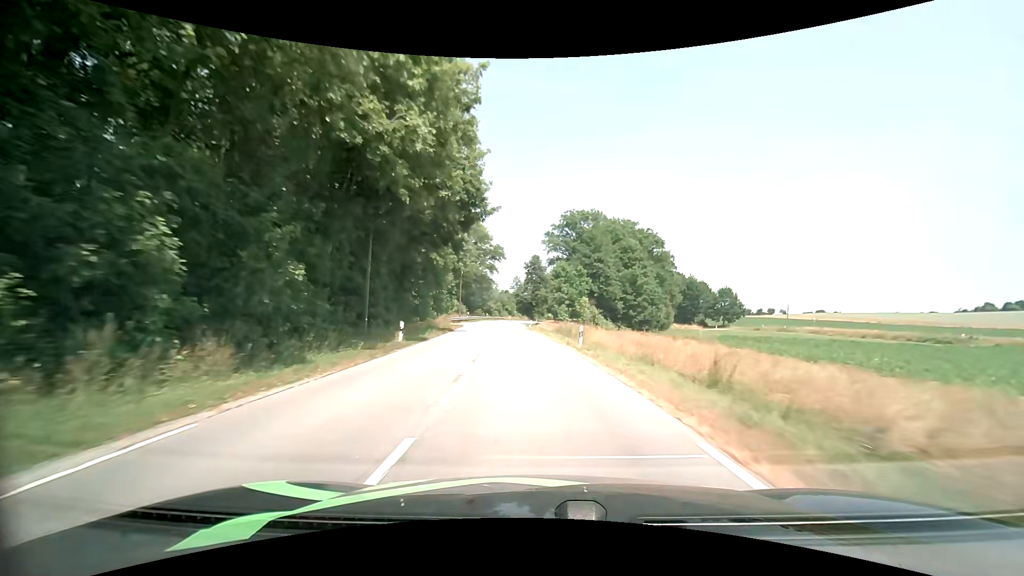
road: secondary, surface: asphalt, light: Day
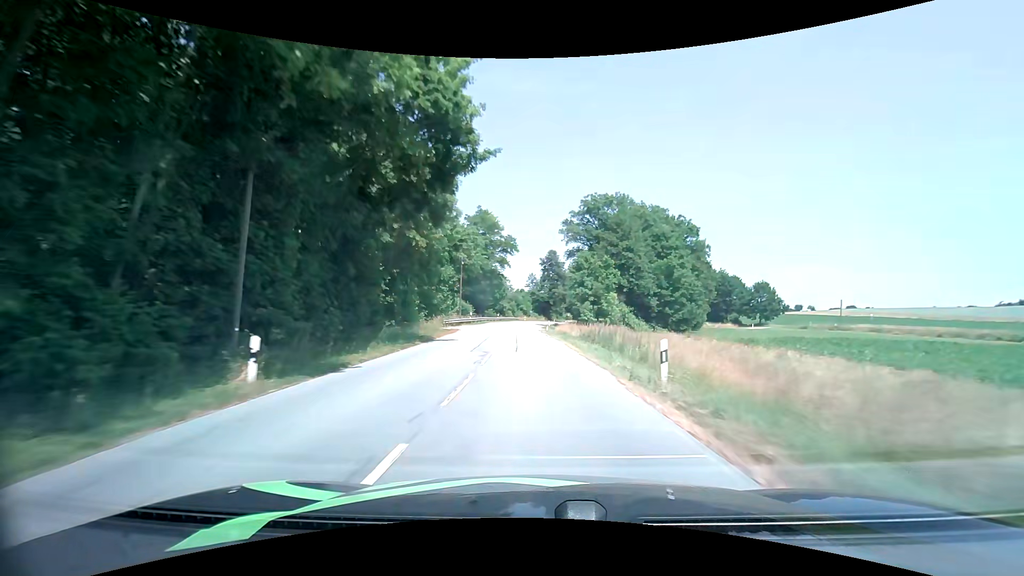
(-0.1, +12.2) m; -2°
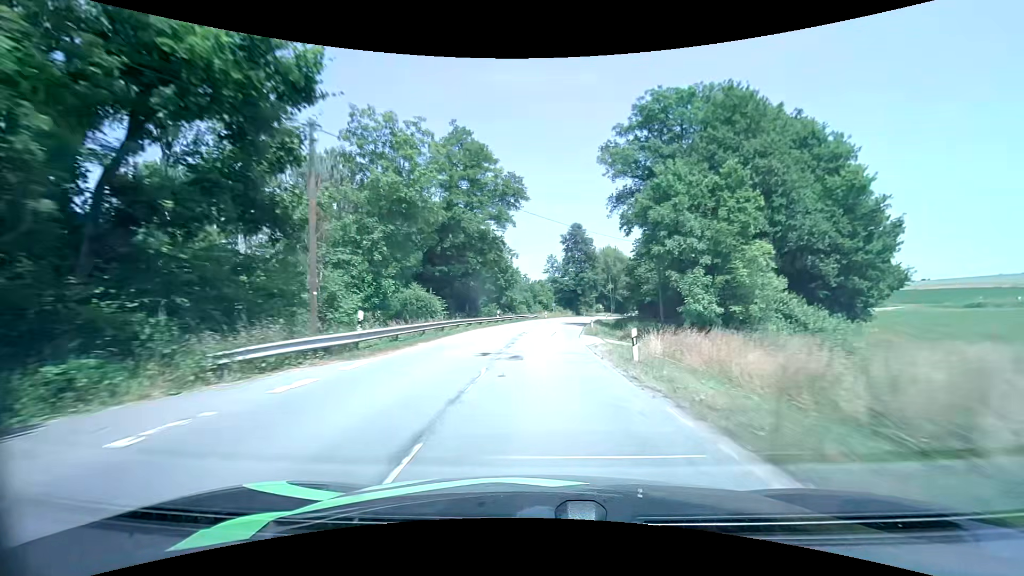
(-1.2, +37.0) m; -2°
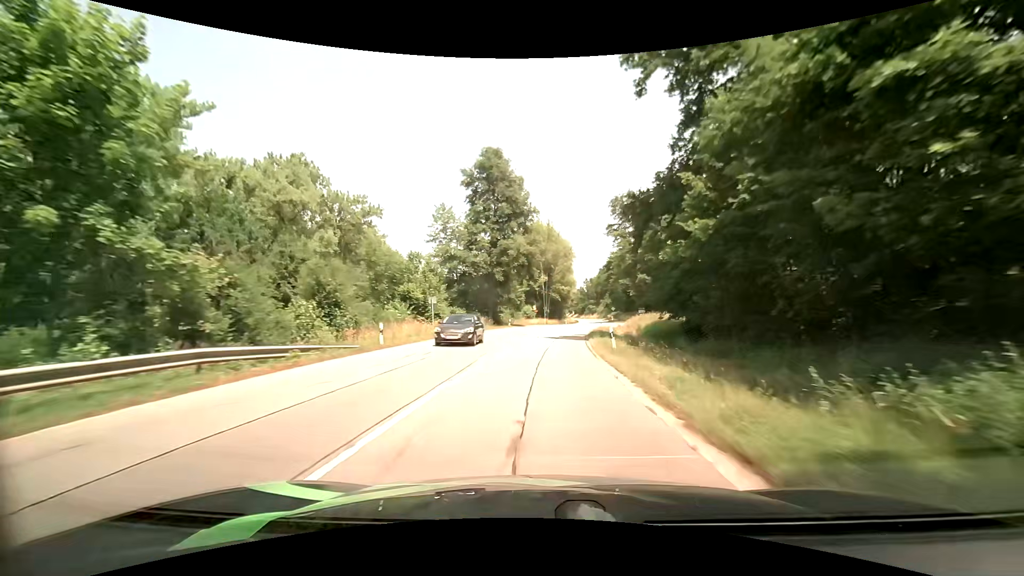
(+3.9, +59.4) m; +9°
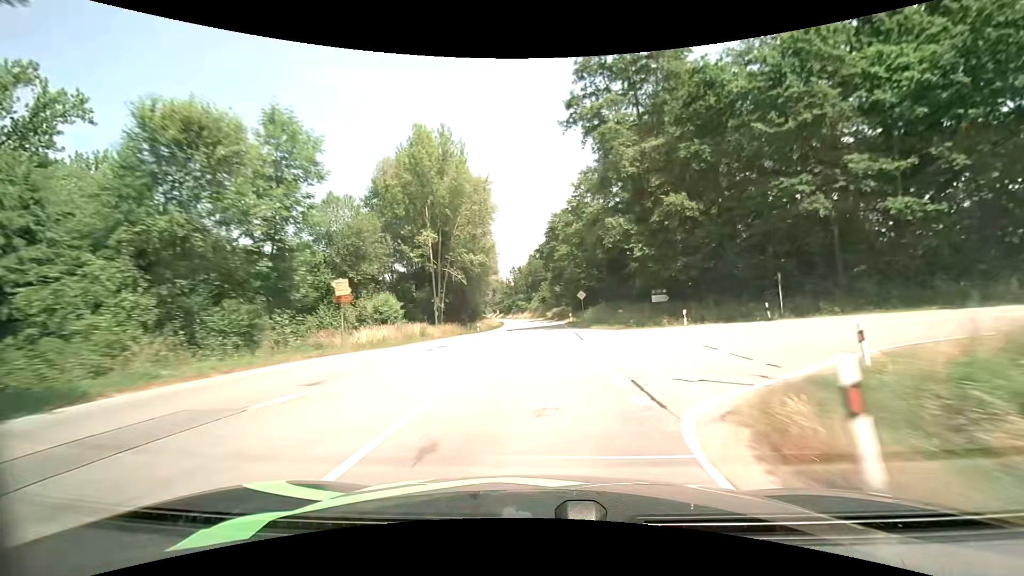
(+4.9, +59.2) m; +9°
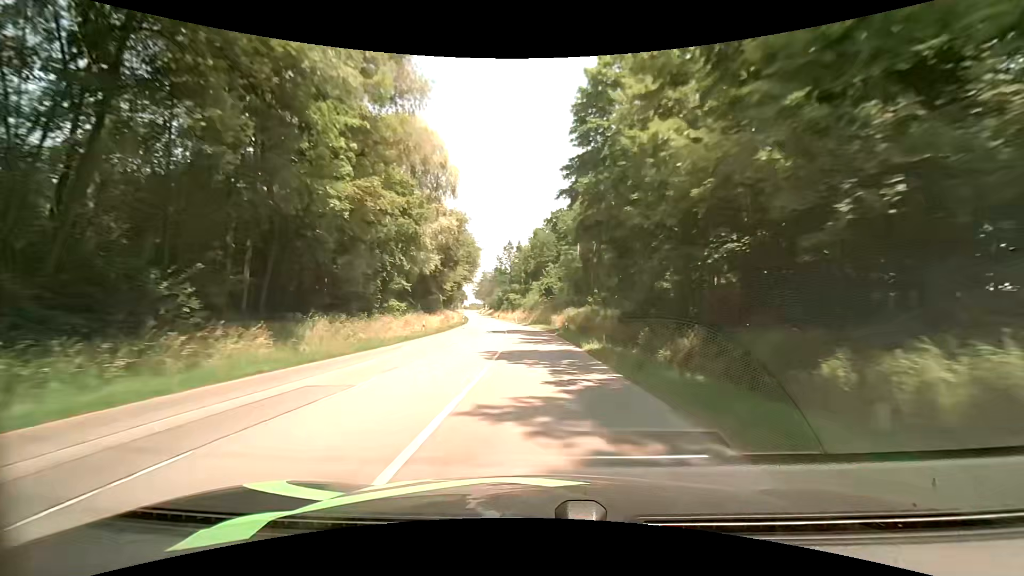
(+0.4, +62.8) m; -1°
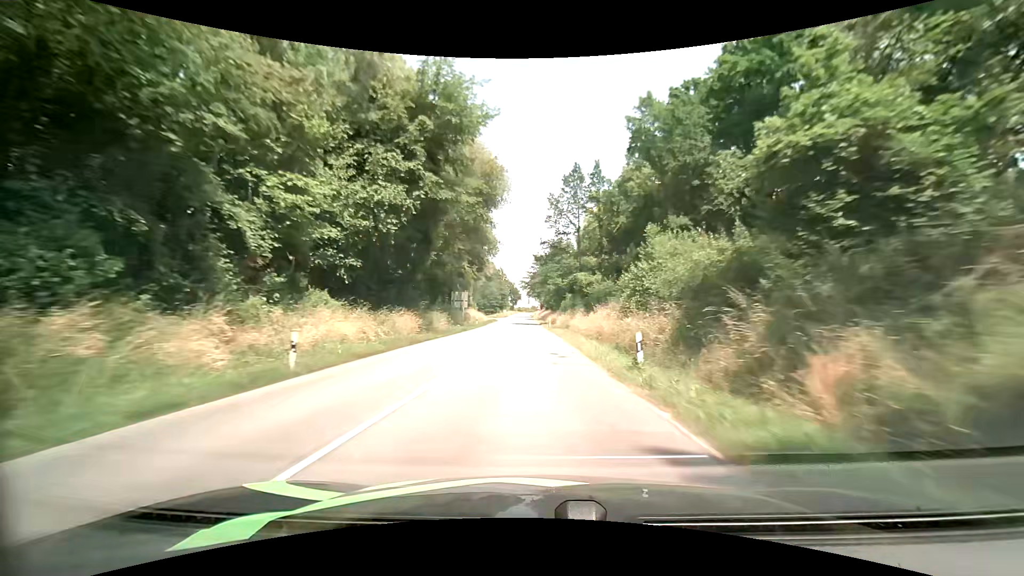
(-3.7, +66.1) m; -7°
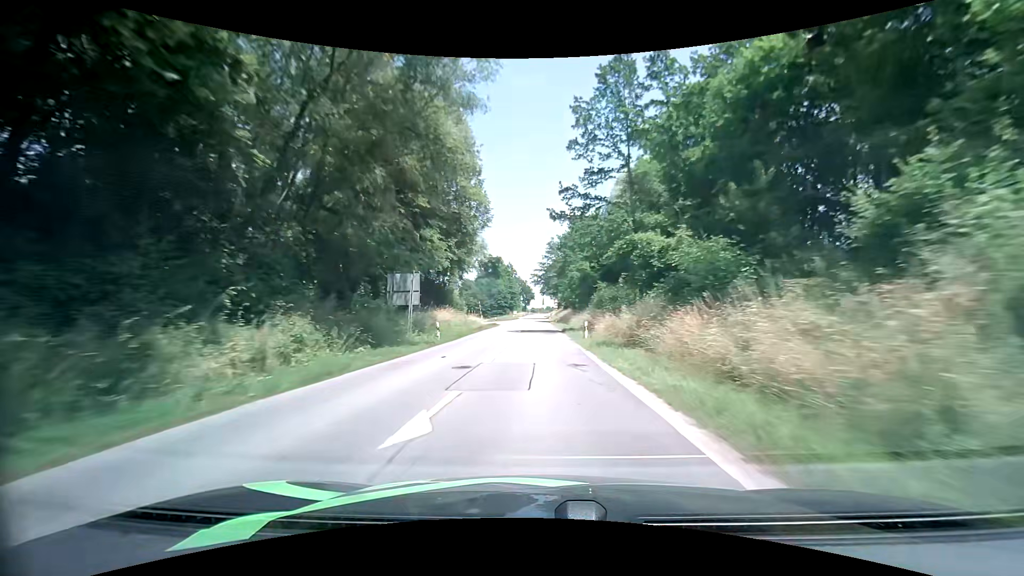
(-0.6, +26.8) m; -3°
(0, +10) (0, +20) (0, +30) (0, +40) (0, +50) (0, +60) (0, +70) (0, +80) (0, +90) (0, +100) m
